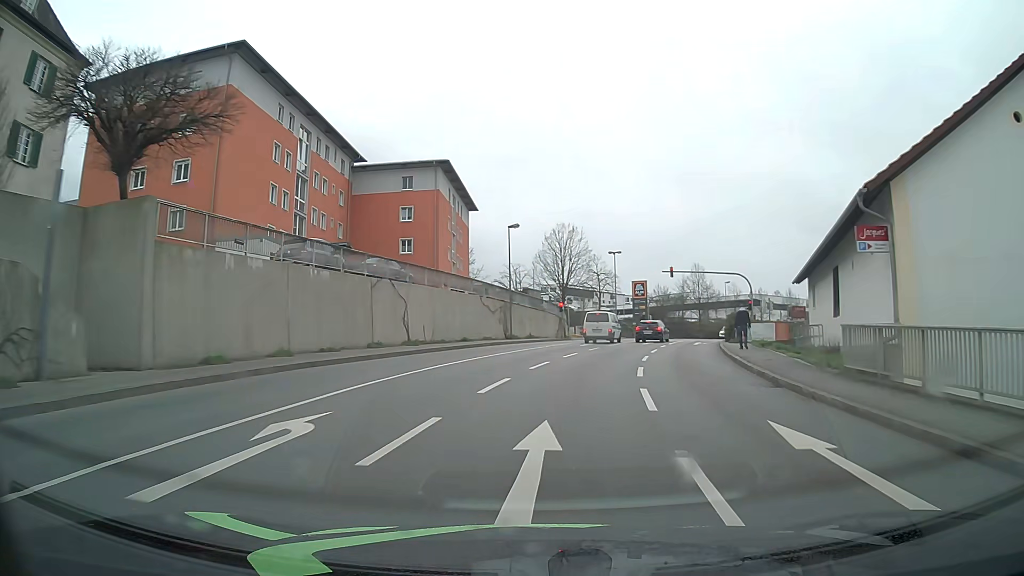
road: tertiary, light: Day
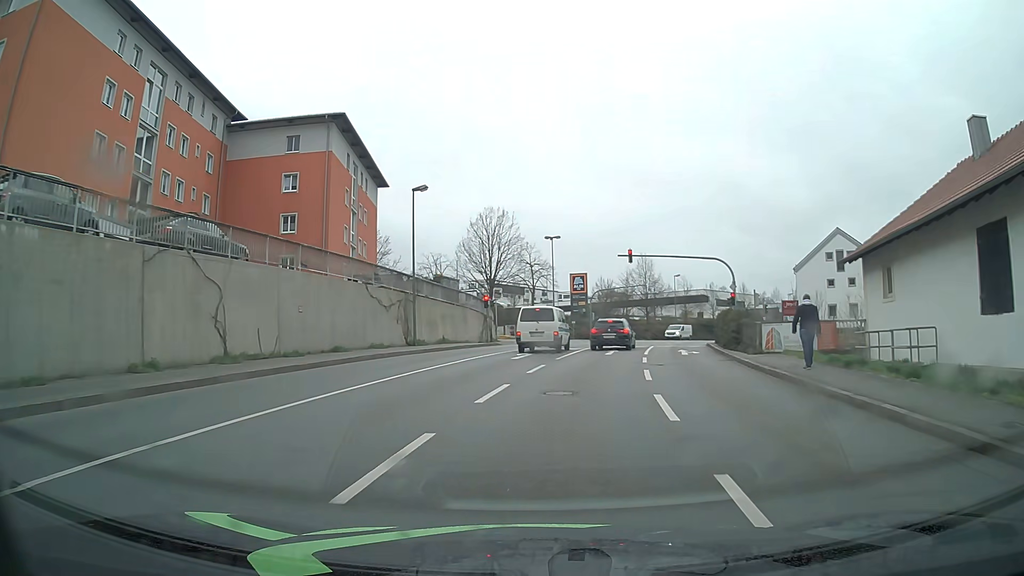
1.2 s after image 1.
(+0.6, +12.9) m; +6°
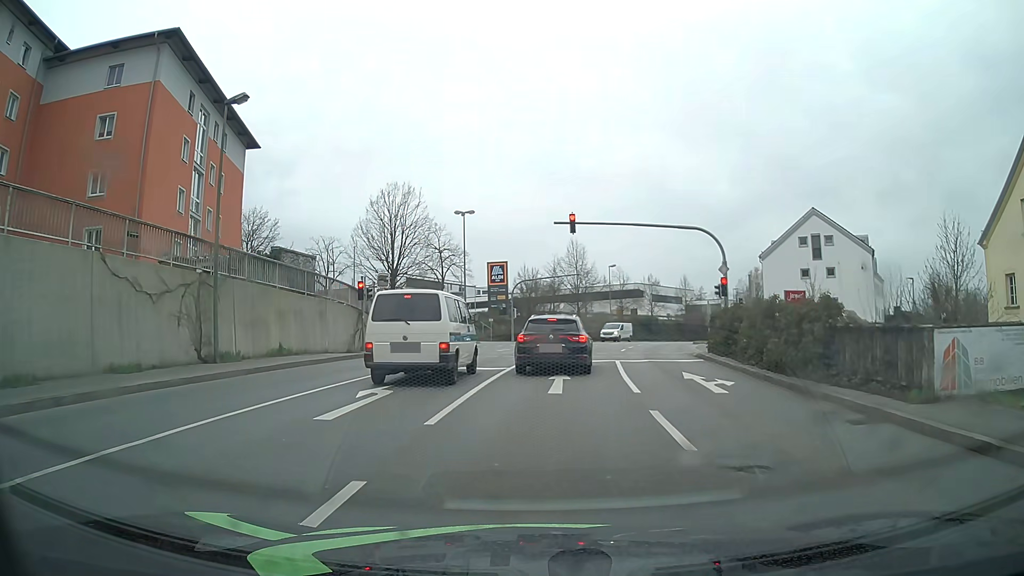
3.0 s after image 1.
(+0.8, +13.8) m; +7°
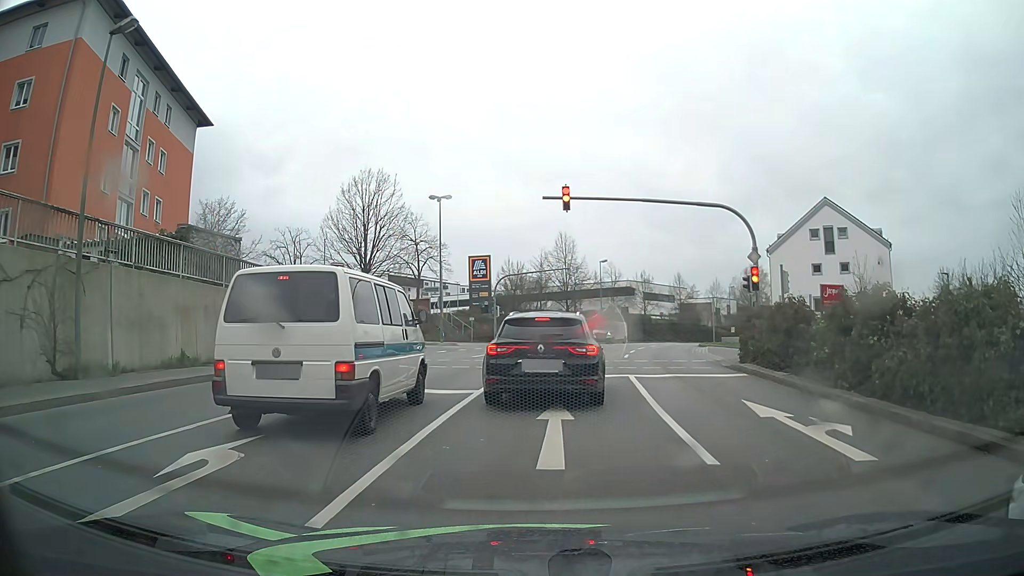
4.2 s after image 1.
(+0.1, +5.8) m; +2°
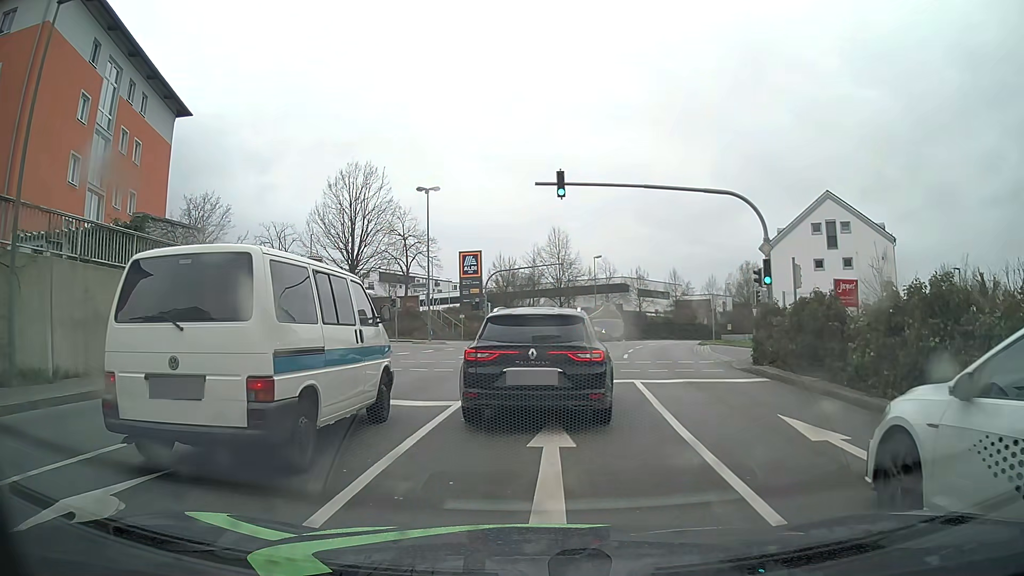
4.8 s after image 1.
(0.0, +1.9) m; -1°
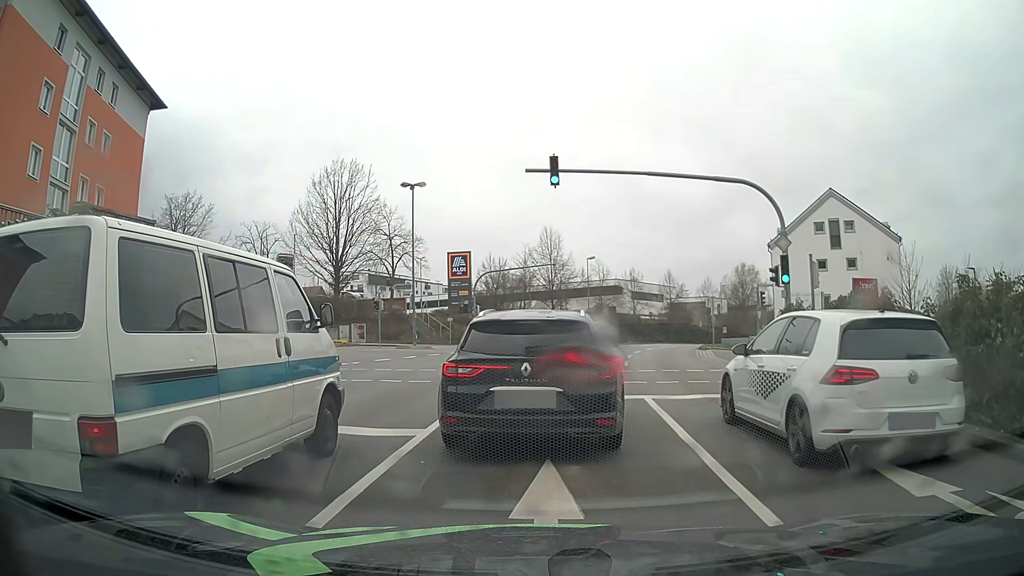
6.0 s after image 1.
(0.0, +2.3) m; +3°
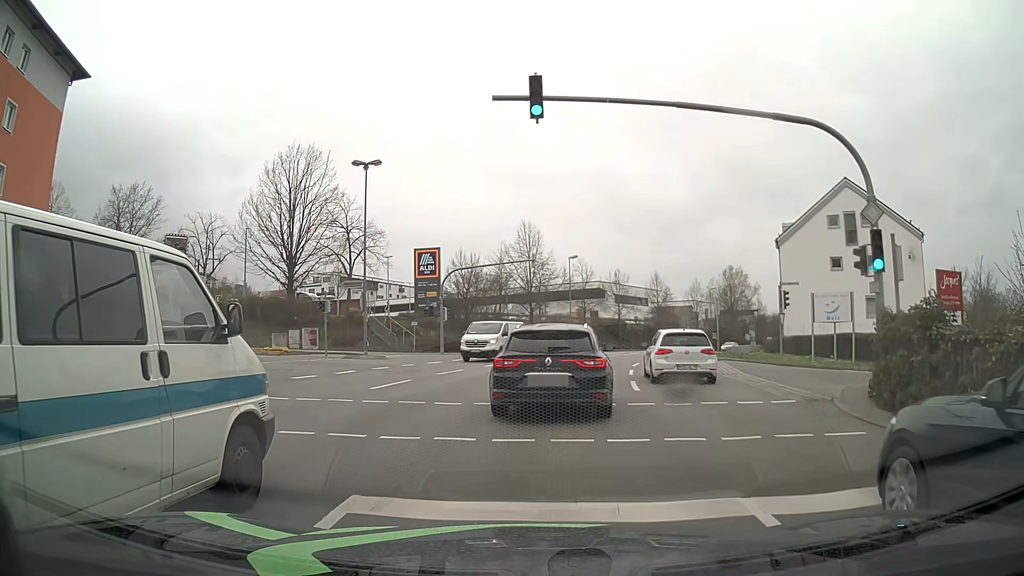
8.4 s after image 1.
(0.0, +7.4) m; 0°
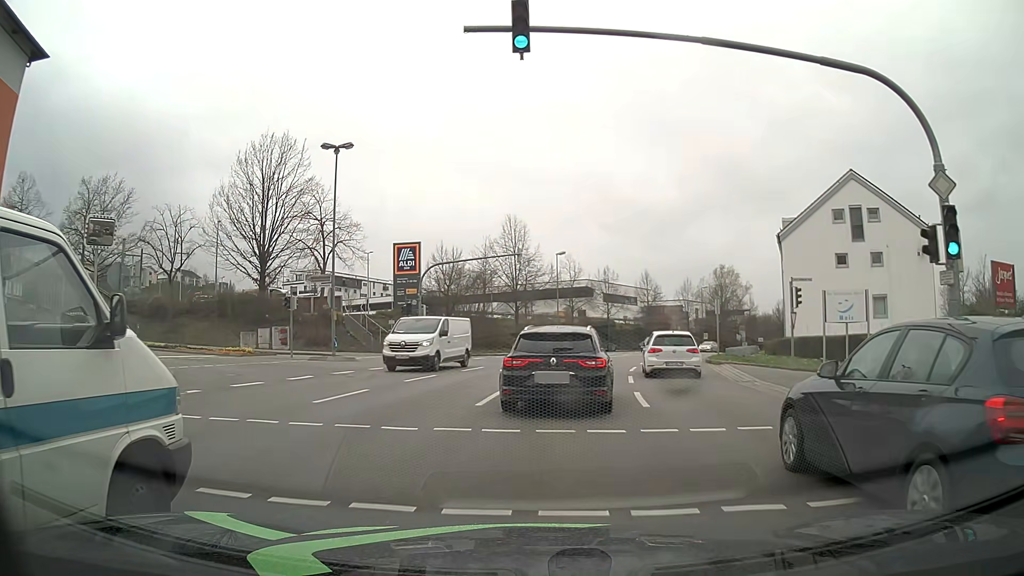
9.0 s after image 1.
(0.0, +3.4) m; +1°
(0, +10) (+2, +20) (+3, +30) (+6, +39) (+9, +49) (+13, +58) (+17, +67) (+22, +76) (+27, +84) (+32, +93) m
